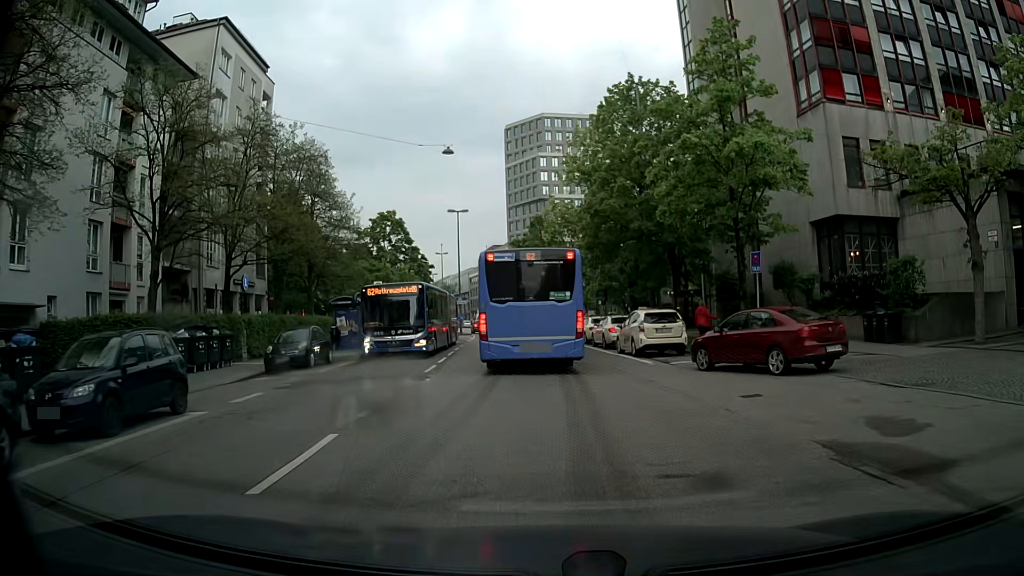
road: tertiary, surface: asphalt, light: Day
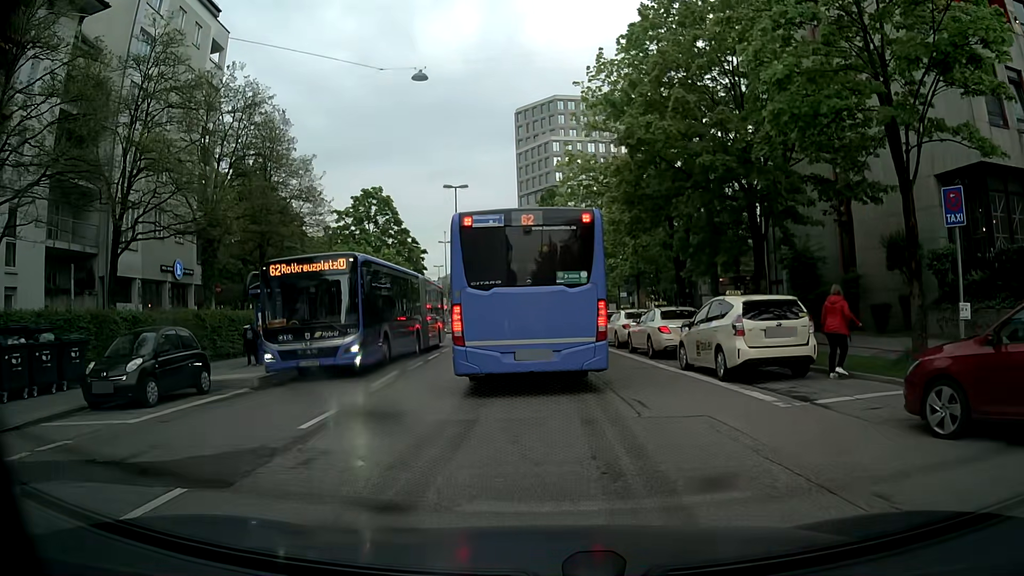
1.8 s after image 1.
(+0.1, +10.2) m; -1°
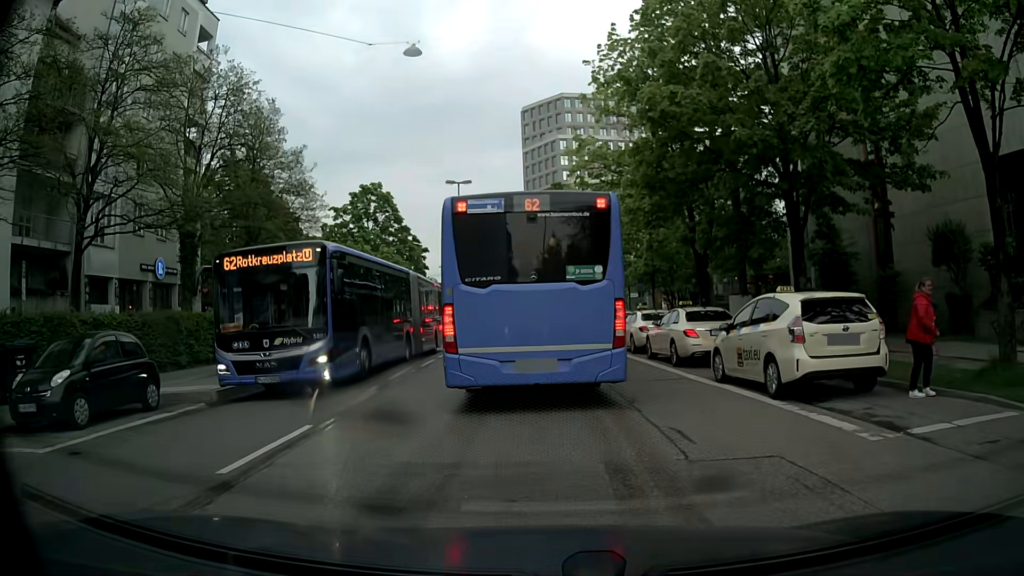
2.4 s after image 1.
(0.0, +2.5) m; -1°
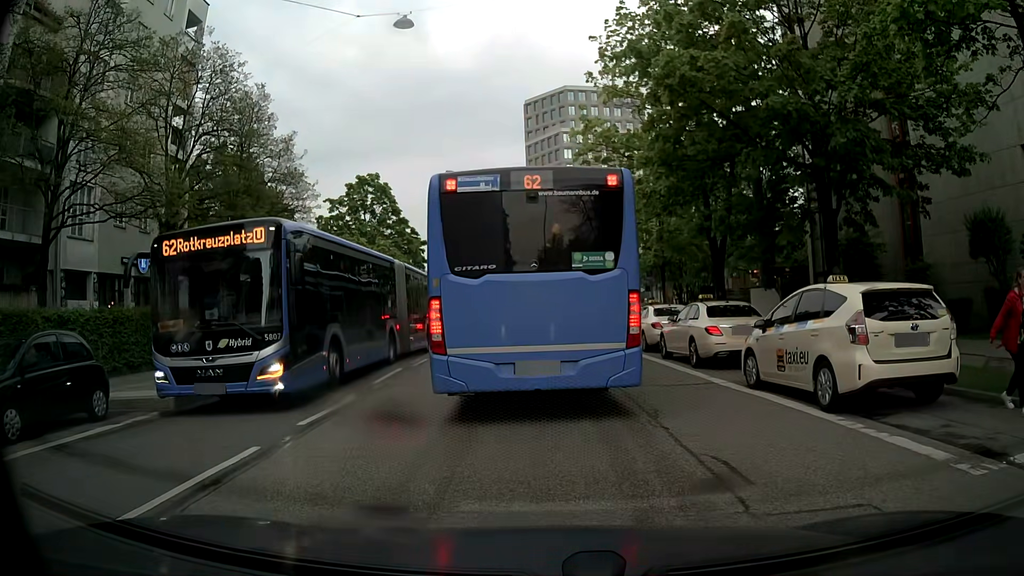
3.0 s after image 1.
(0.0, +1.8) m; +1°
